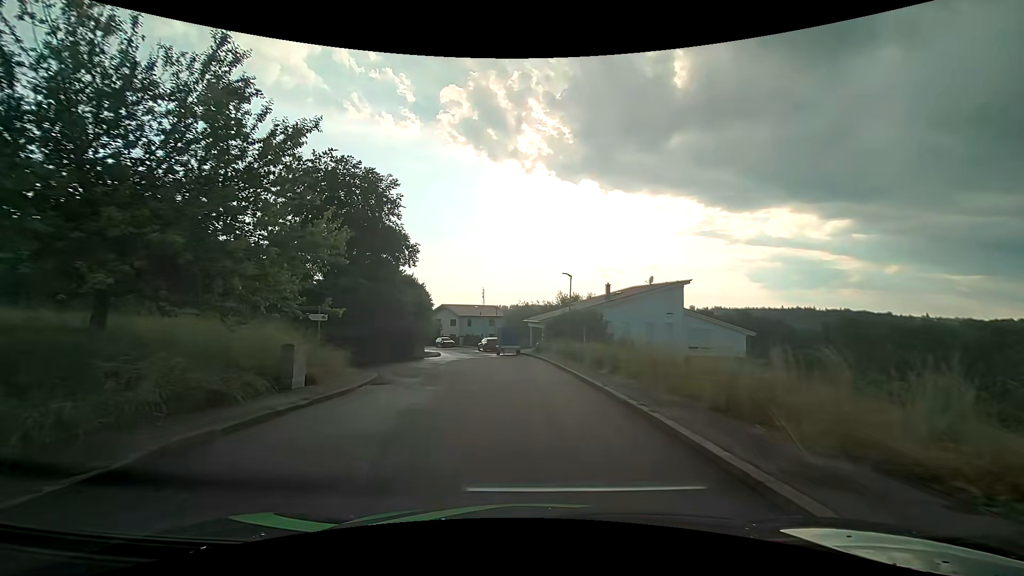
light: Day
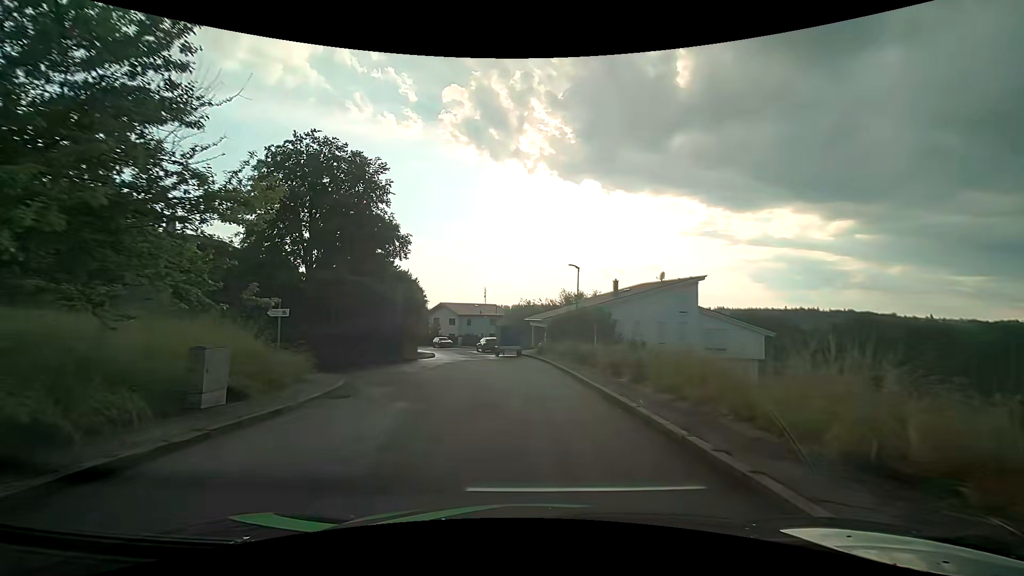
(0.0, +3.6) m; -1°
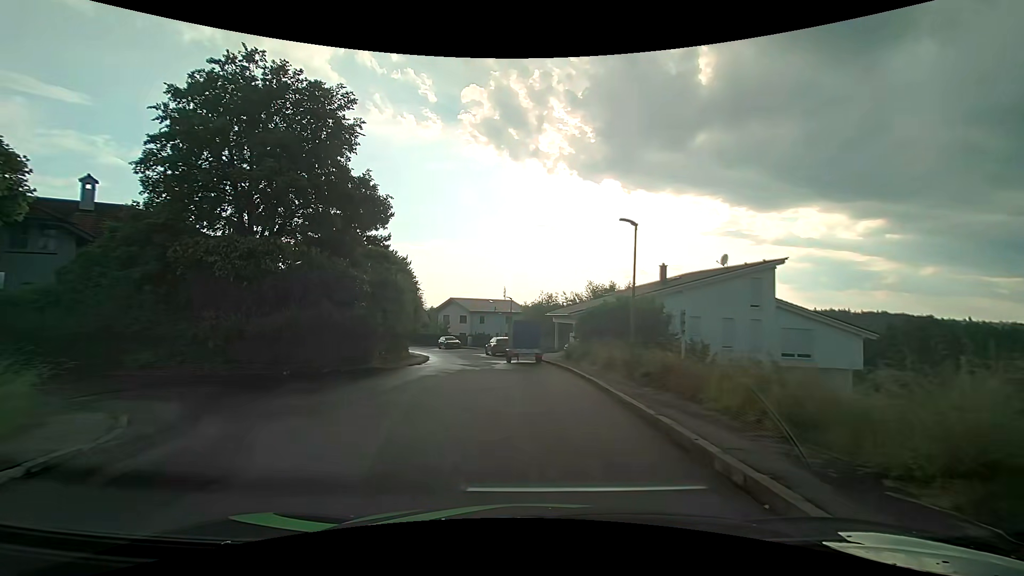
(-0.1, +10.5) m; -2°
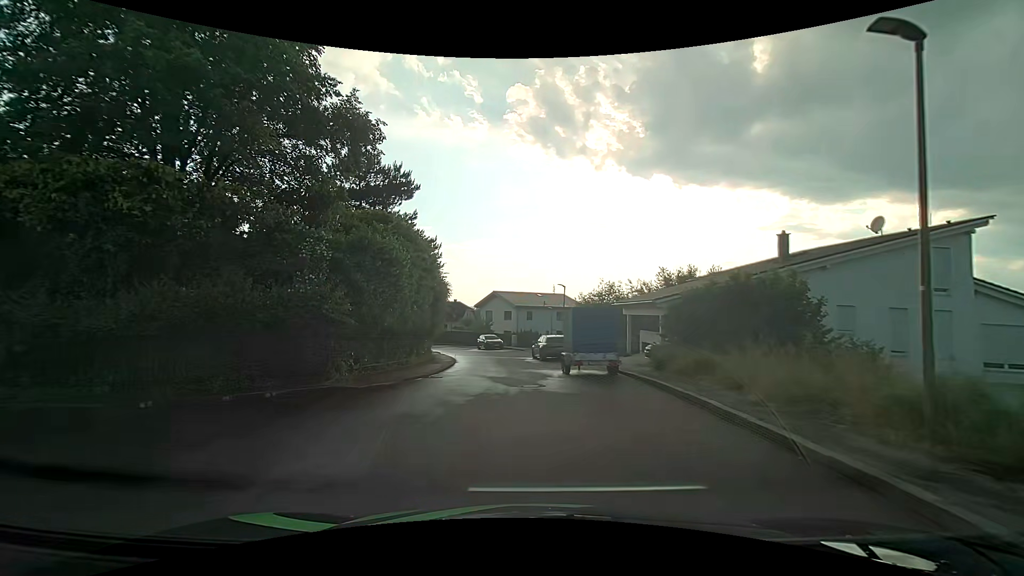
(-0.5, +10.2) m; -6°
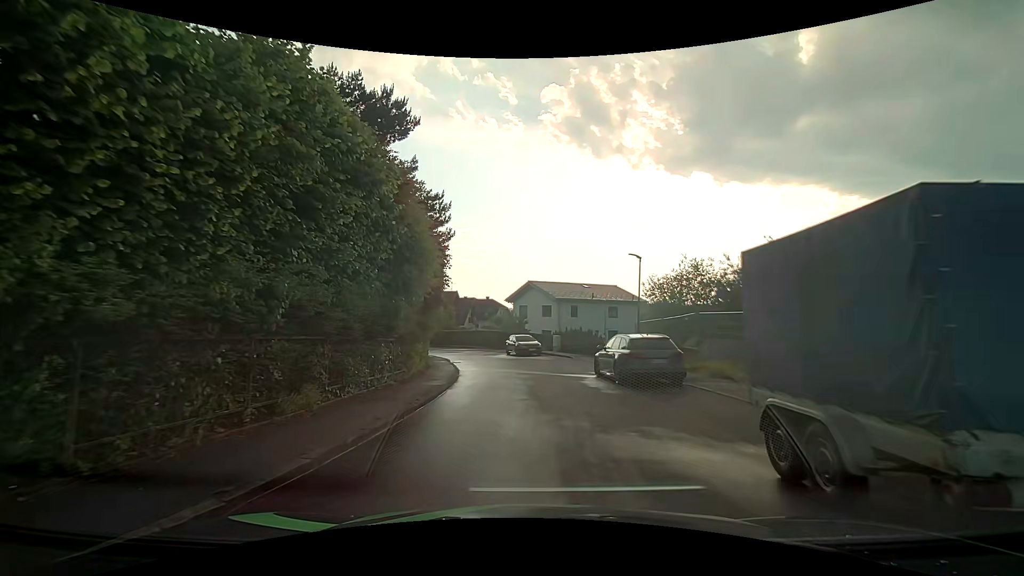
(-0.7, +14.1) m; -3°
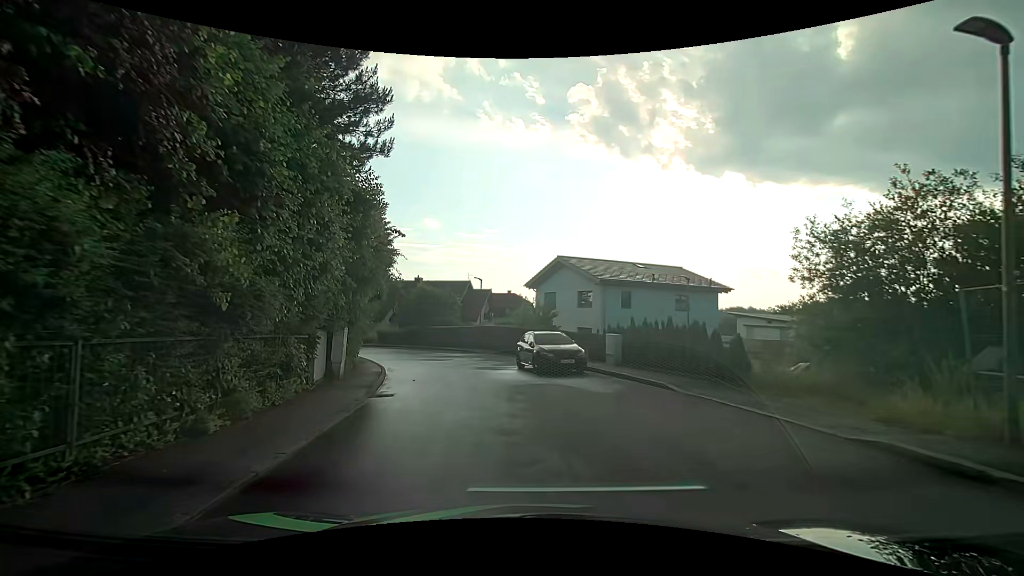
(-0.5, +17.5) m; -5°
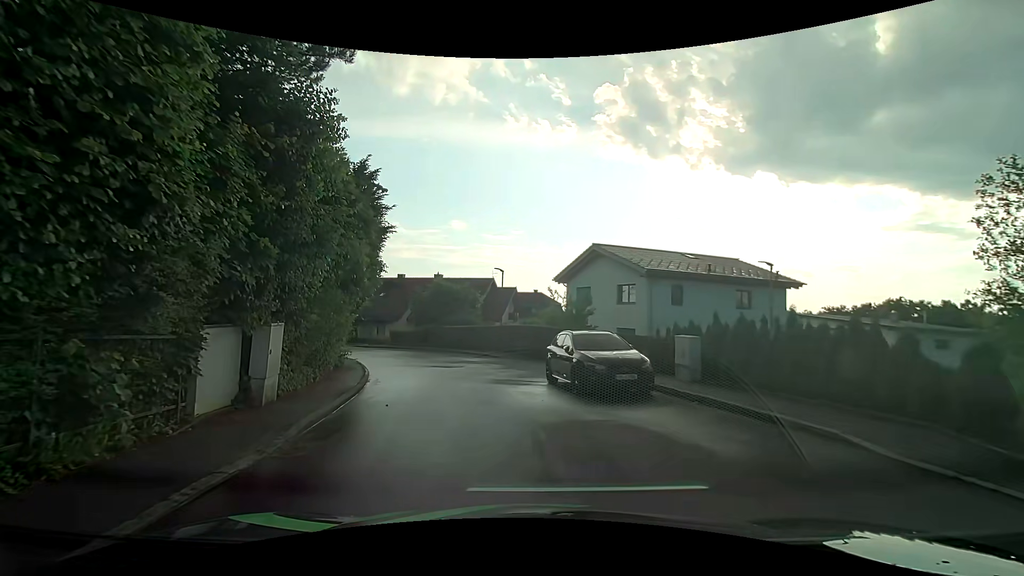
(-0.1, +5.7) m; -3°
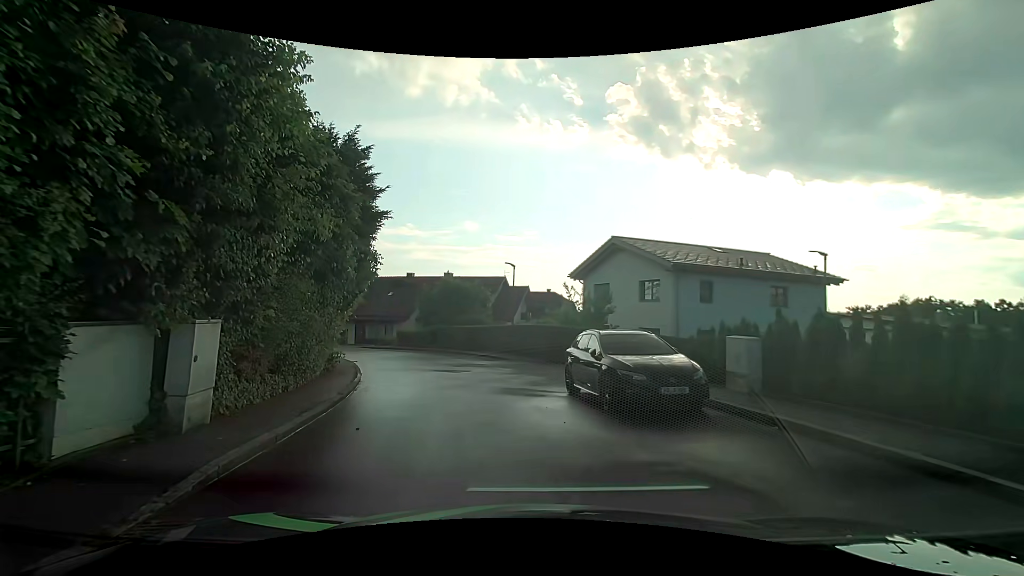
(0.0, +2.5) m; -1°
